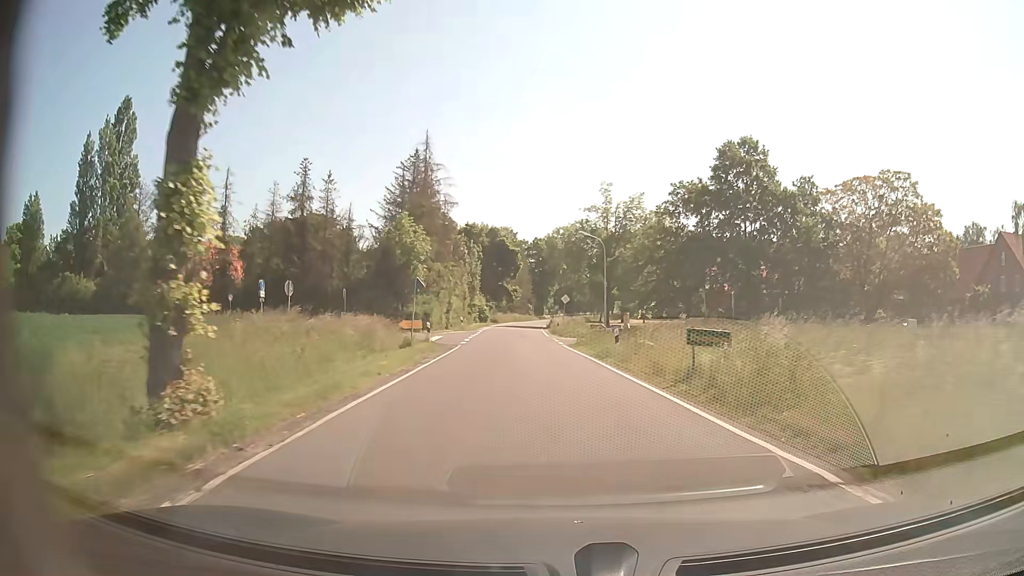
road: secondary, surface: asphalt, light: Day
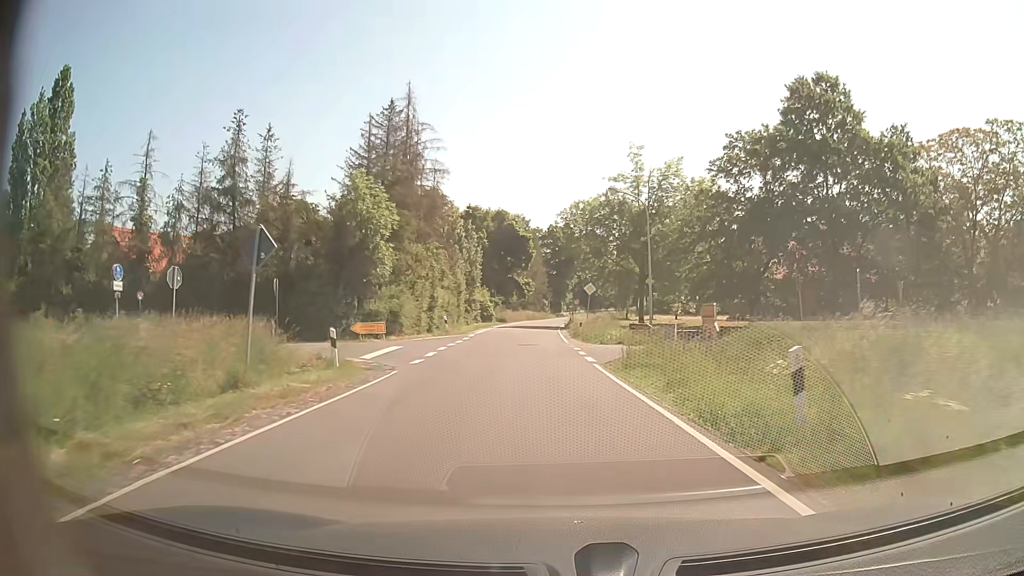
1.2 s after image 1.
(-0.1, +16.1) m; -2°
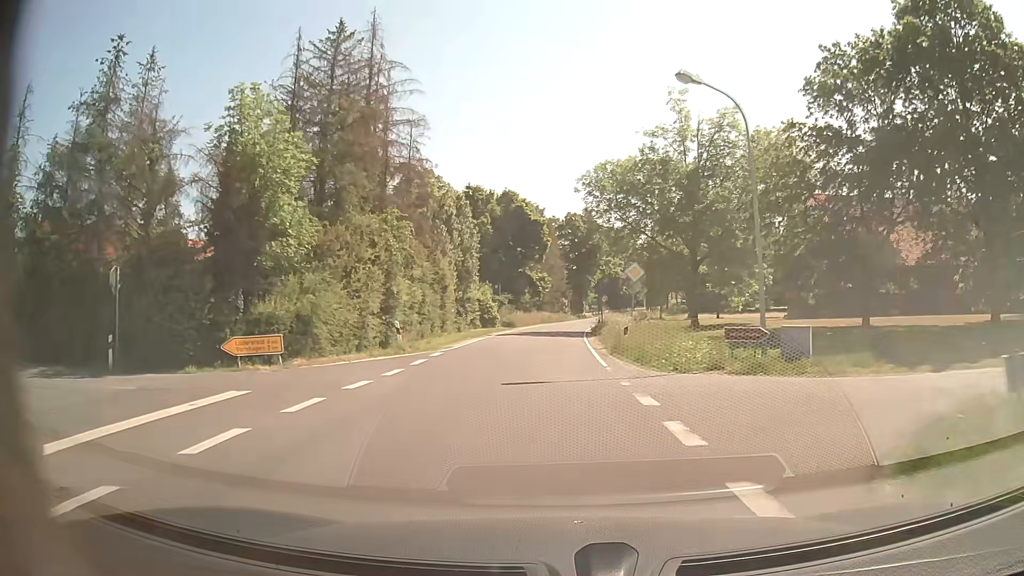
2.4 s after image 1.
(-0.2, +16.3) m; -1°
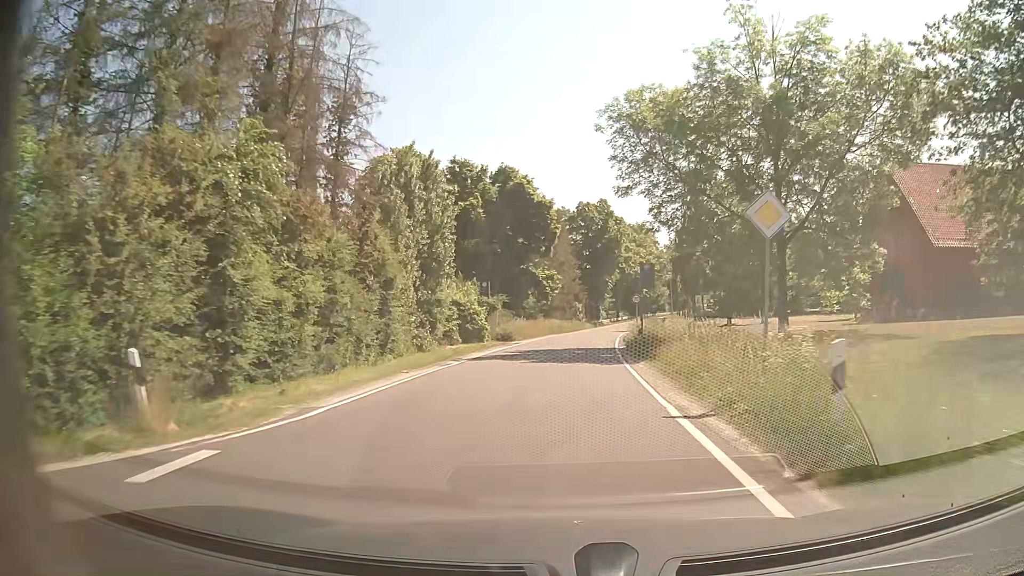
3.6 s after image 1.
(-0.2, +16.5) m; -1°
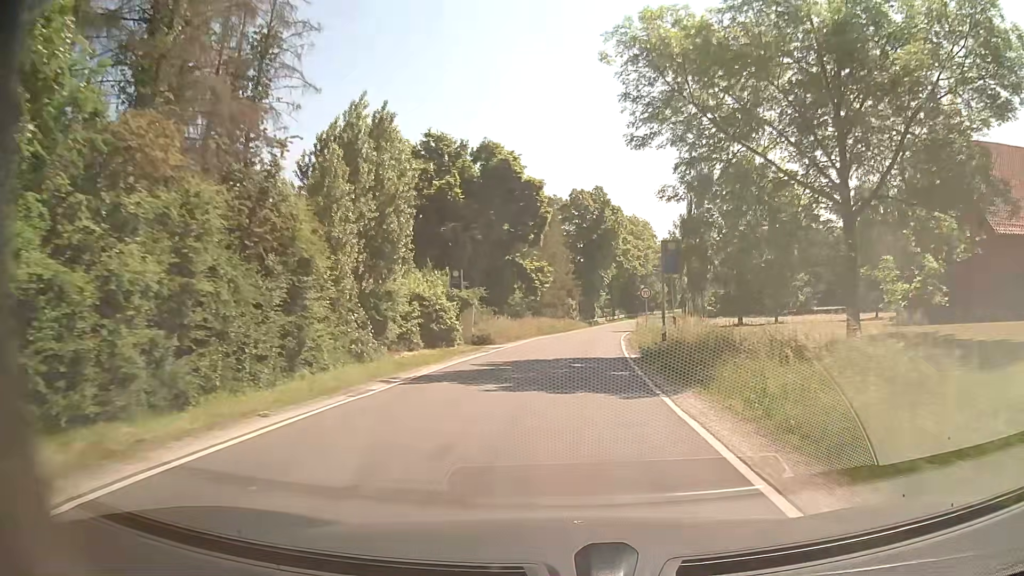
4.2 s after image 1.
(0.0, +8.1) m; 0°
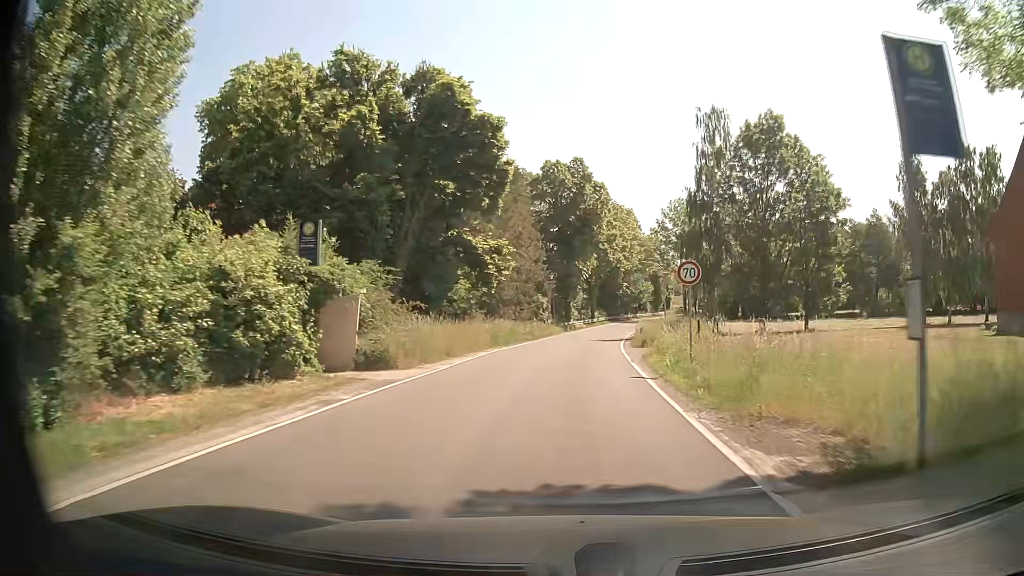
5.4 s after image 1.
(+0.3, +16.5) m; +2°
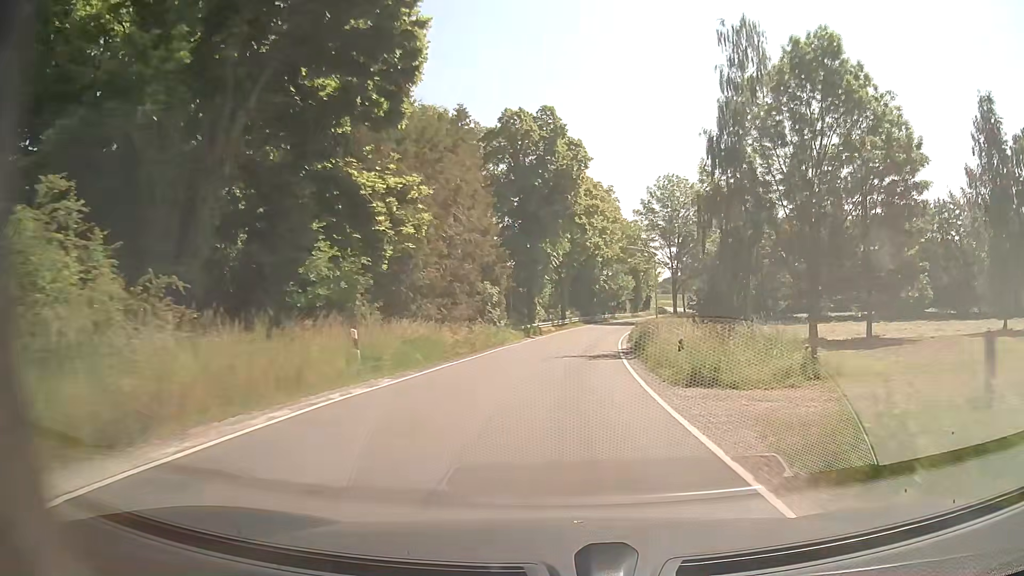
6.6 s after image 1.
(+0.5, +17.2) m; +3°
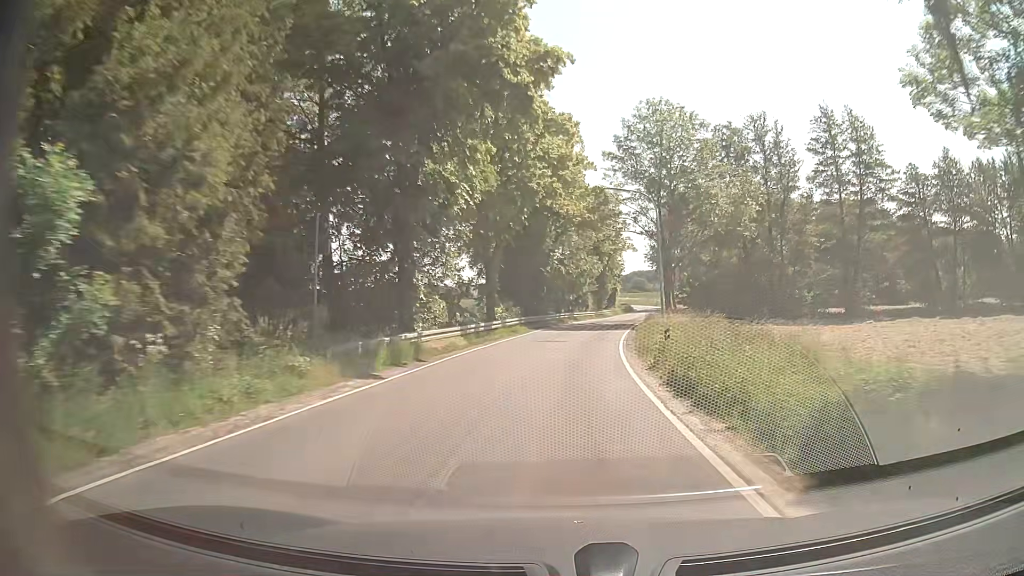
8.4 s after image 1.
(+1.2, +28.1) m; +5°
(0, +10) (+1, +20) (+2, +30) (+3, +40) (+5, +50) (+7, +60) (+9, +69) (+11, +79) (+13, +89) (+15, +99) m
